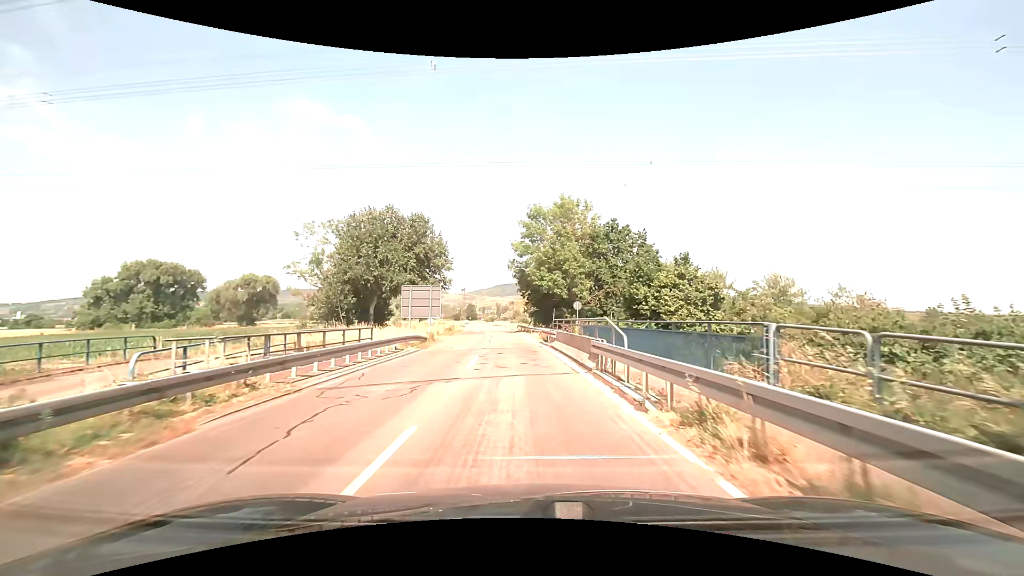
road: tertiary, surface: asphalt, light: Day
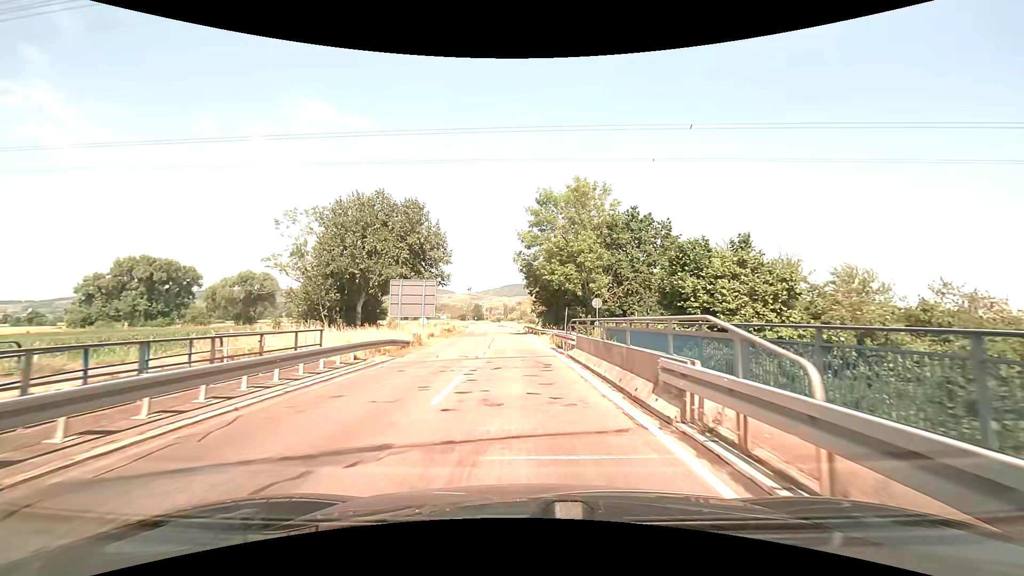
(0.0, +6.5) m; -1°
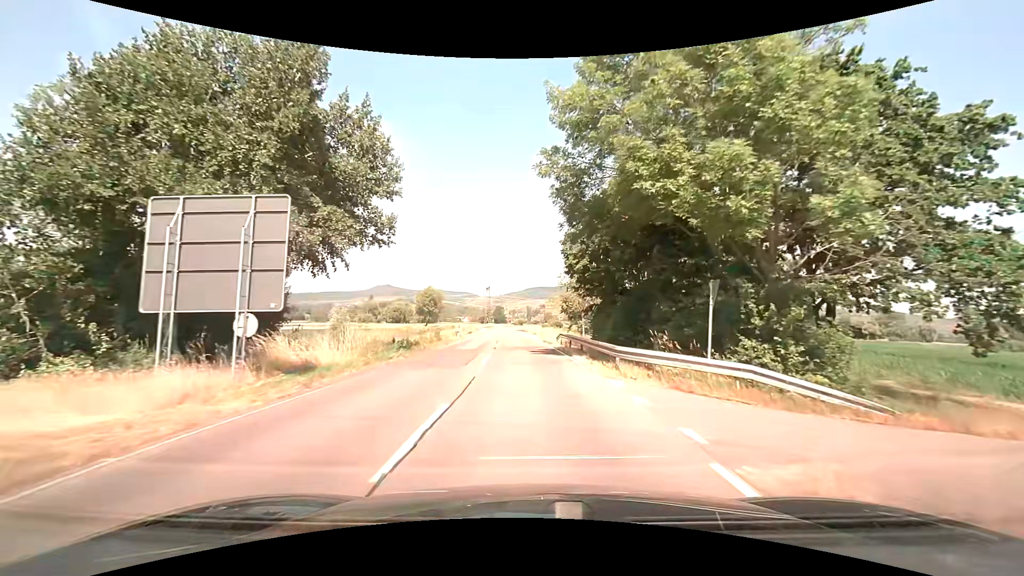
(-0.6, +28.6) m; -3°
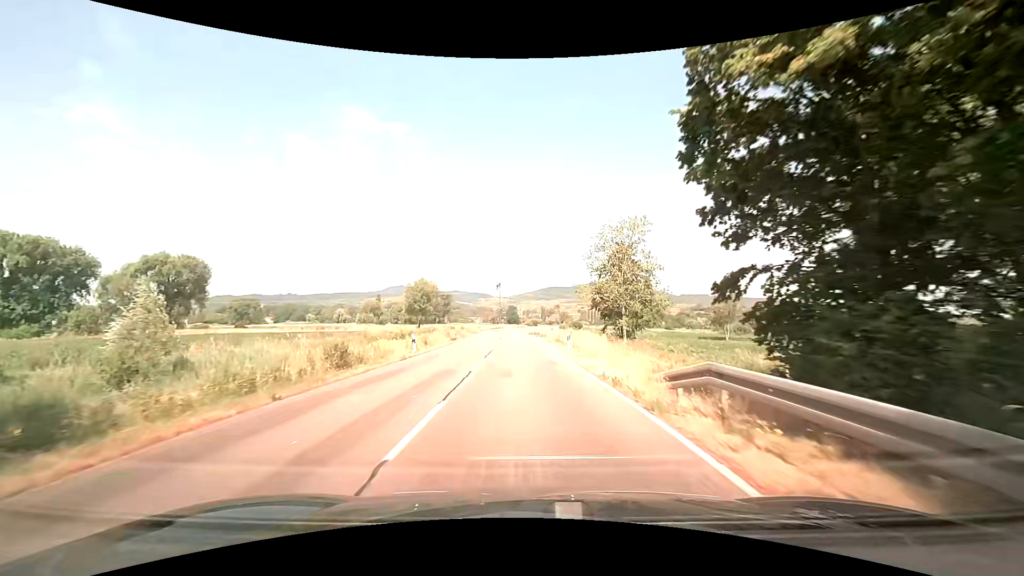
(-0.2, +23.9) m; -1°
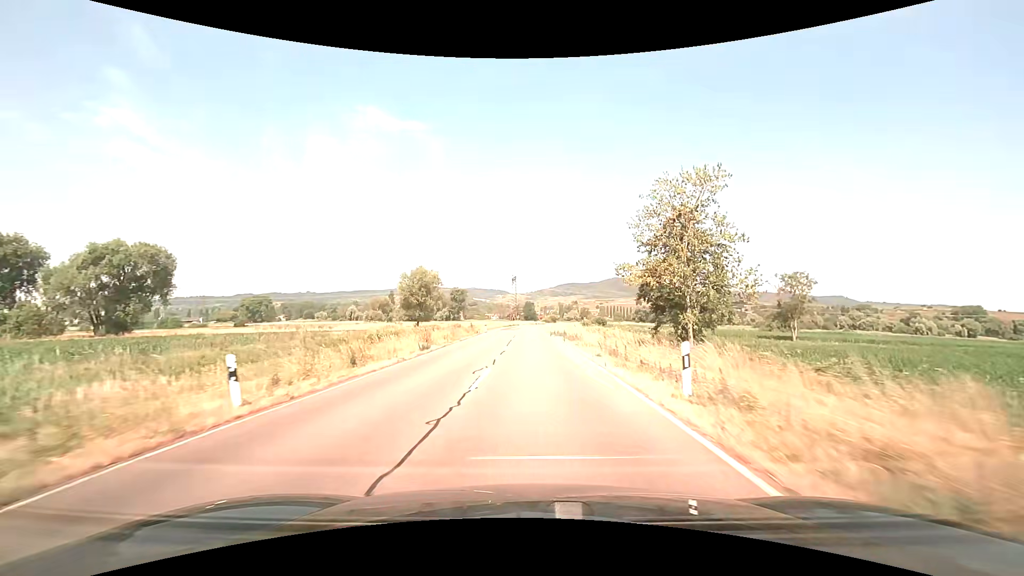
(-0.3, +16.9) m; -2°
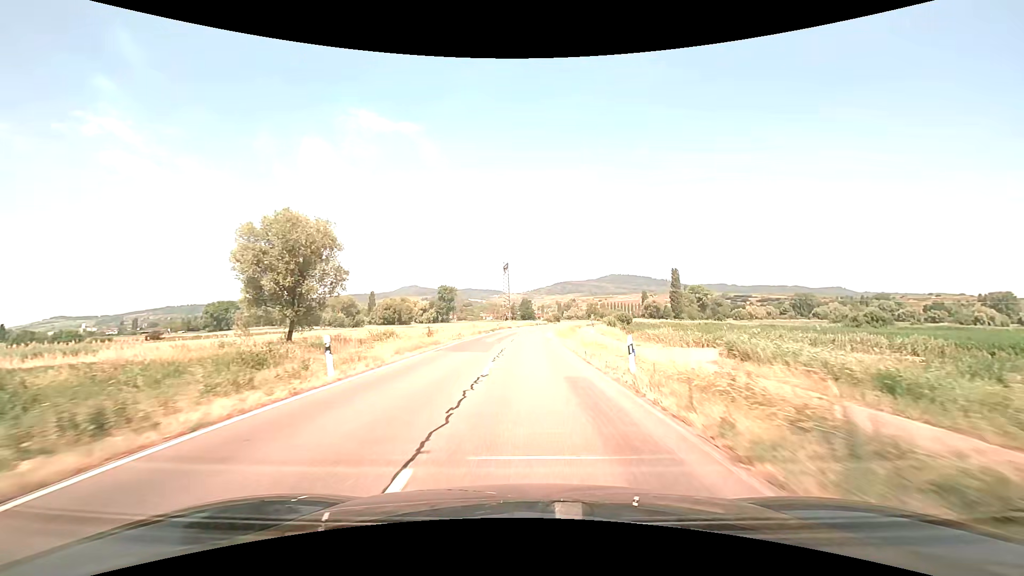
(-0.1, +45.7) m; 0°
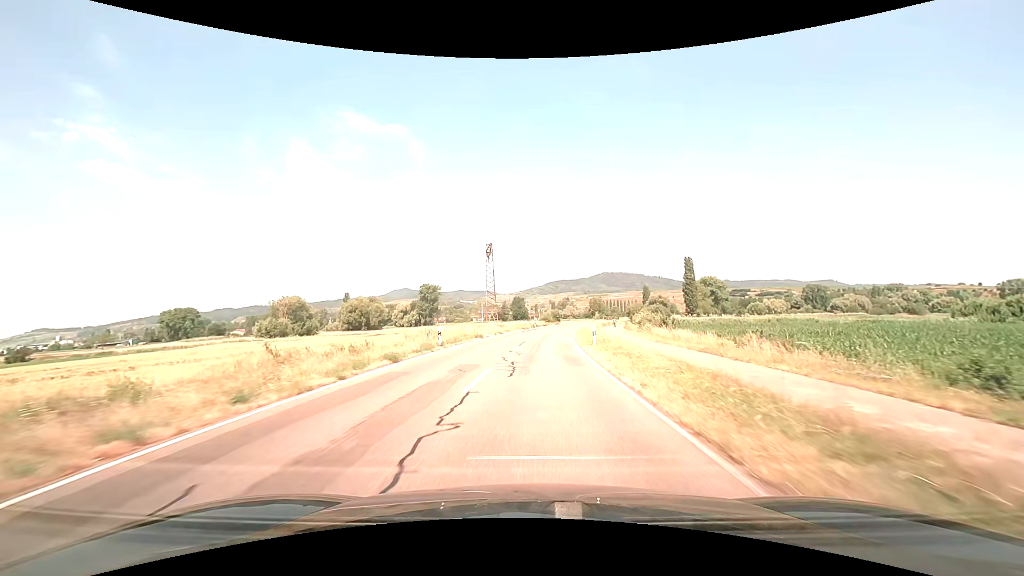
(+0.3, +39.4) m; +1°
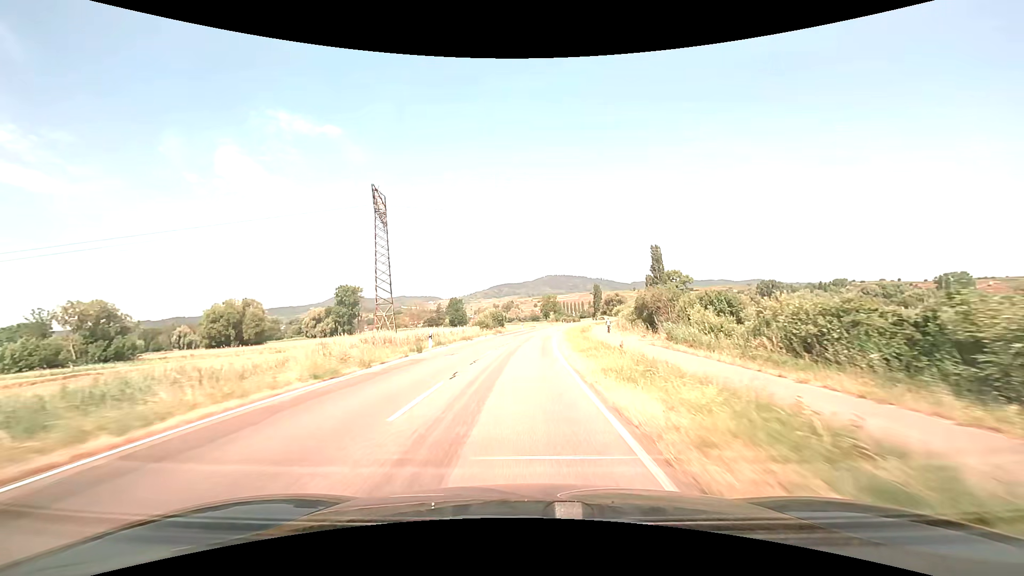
(+3.1, +50.2) m; +6°
(0, +10) (0, +20) (+1, +30) (+1, +40) (+2, +50) (+3, +60) (+3, +70) (+5, +80) (+6, +90) (+8, +100) m
